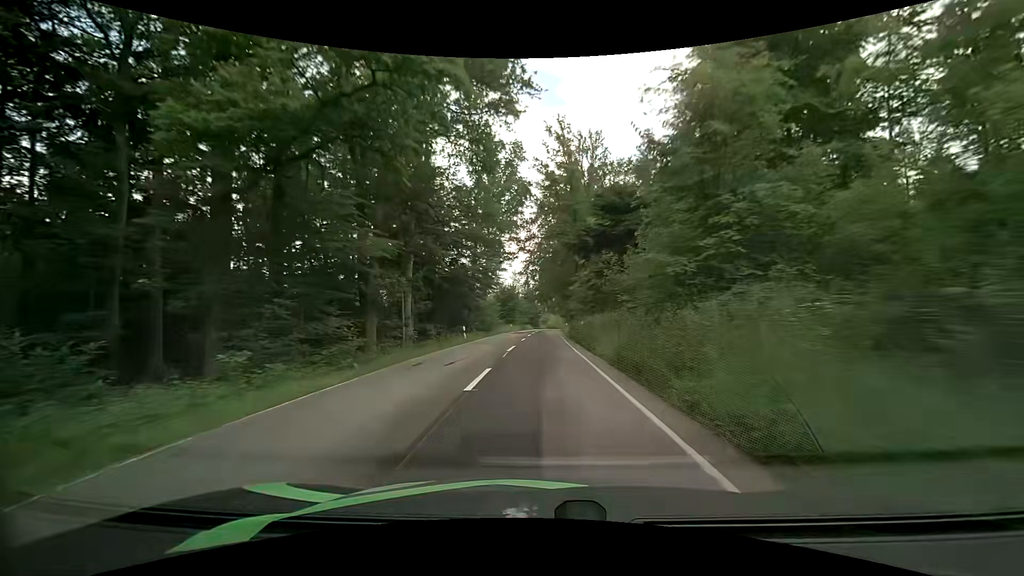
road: tertiary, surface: asphalt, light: Day
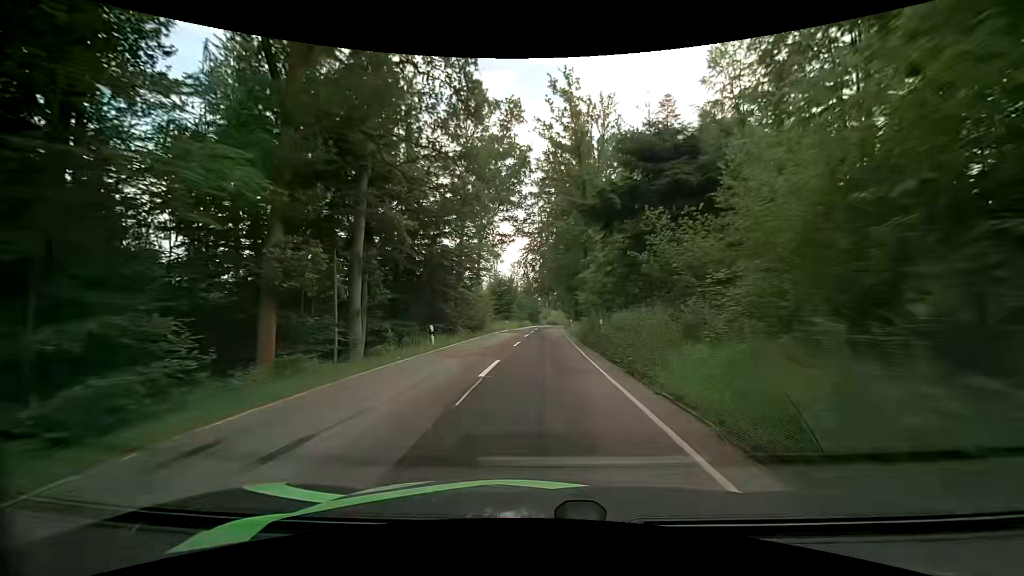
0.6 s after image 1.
(0.0, +9.4) m; 0°
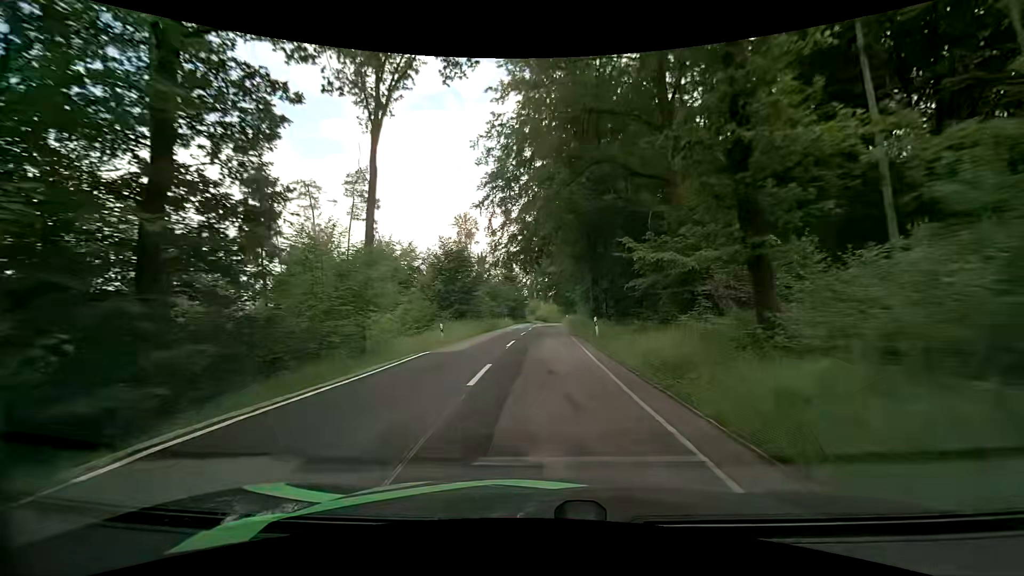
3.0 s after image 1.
(0.0, +34.3) m; +1°
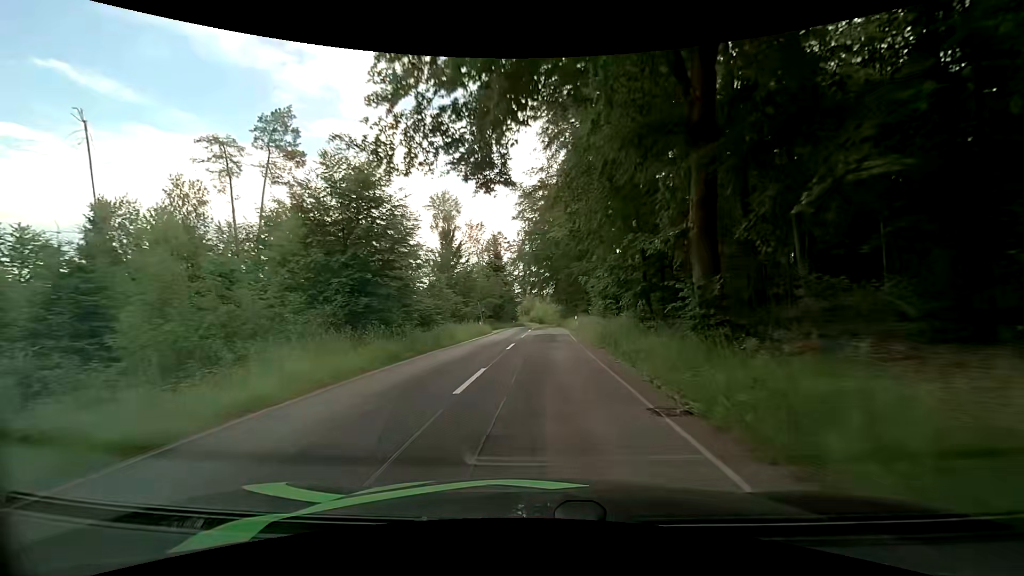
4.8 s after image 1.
(0.0, +23.1) m; 0°
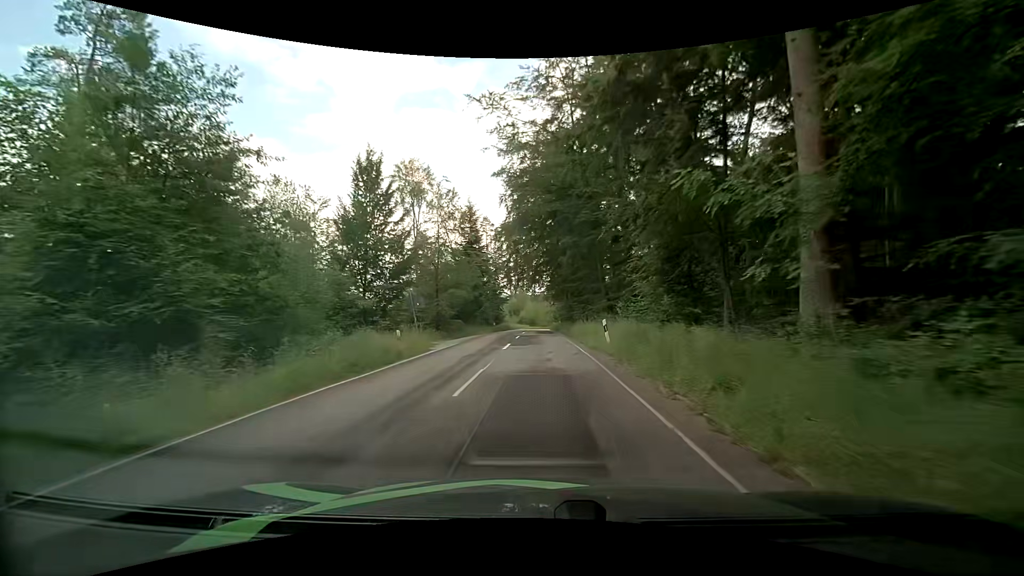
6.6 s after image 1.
(+0.3, +21.4) m; 0°
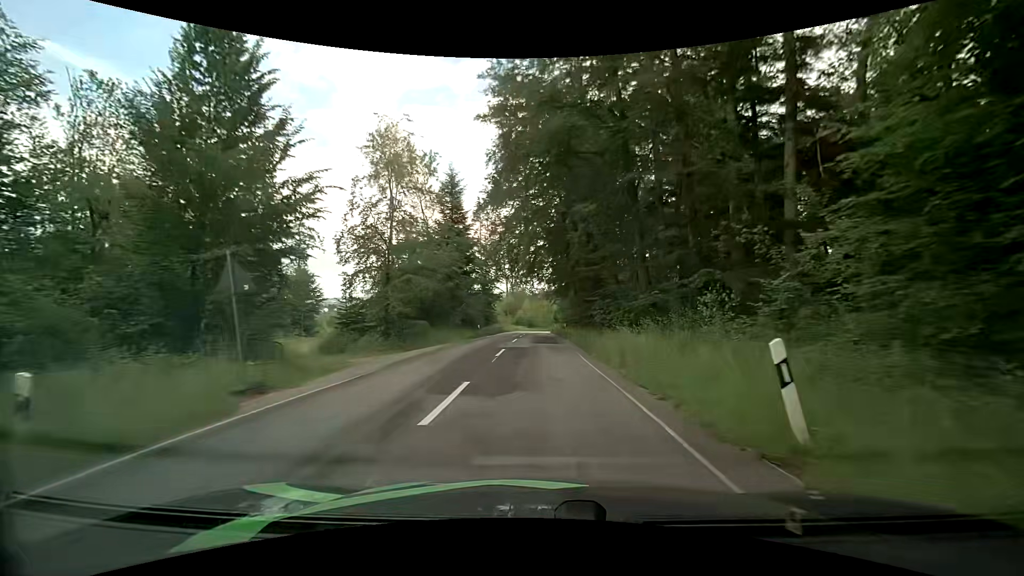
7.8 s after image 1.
(+0.3, +13.5) m; +2°
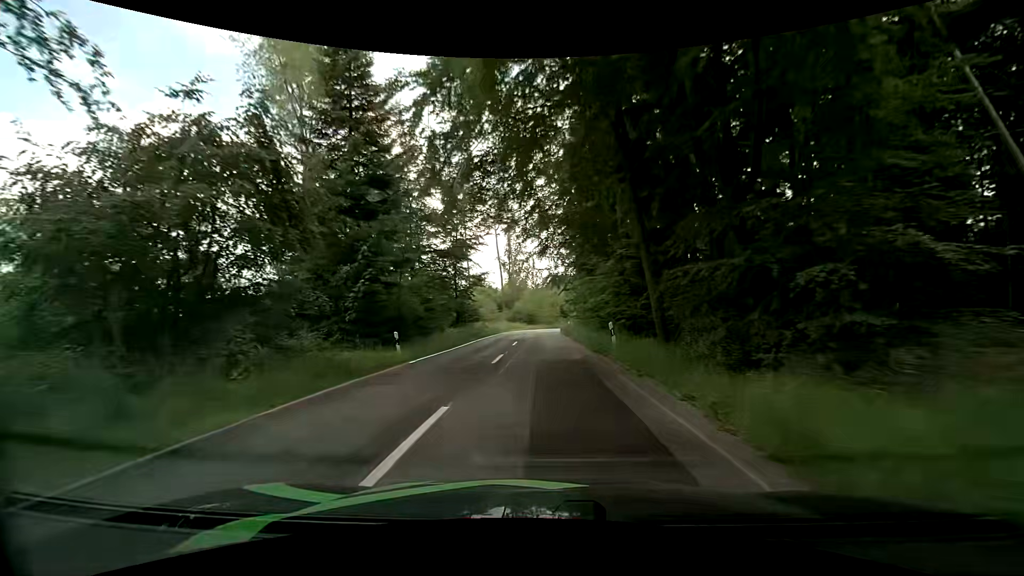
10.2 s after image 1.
(-0.1, +26.2) m; -1°
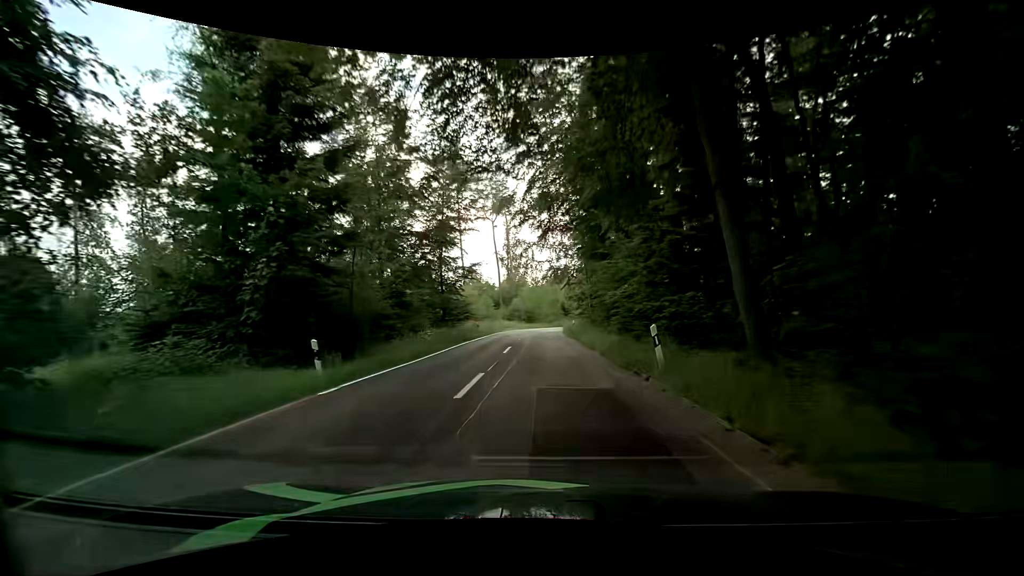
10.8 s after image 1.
(0.0, +6.4) m; +1°
(0, +10) (0, +20) (0, +30) (0, +40) (0, +50) (+1, +60) (+3, +70) (+5, +79) (+9, +89) (+13, +98) m
